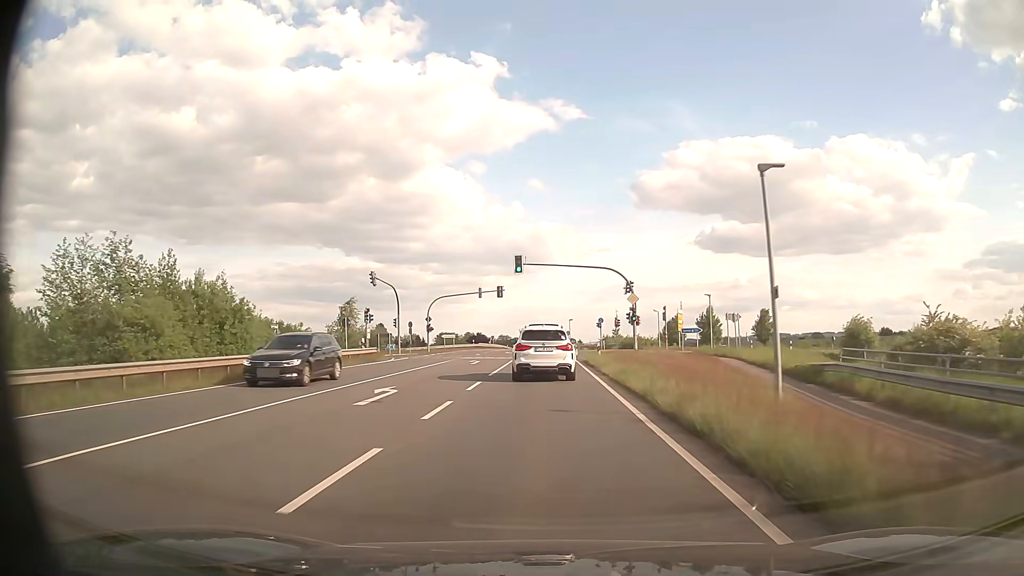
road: secondary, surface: asphalt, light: Day
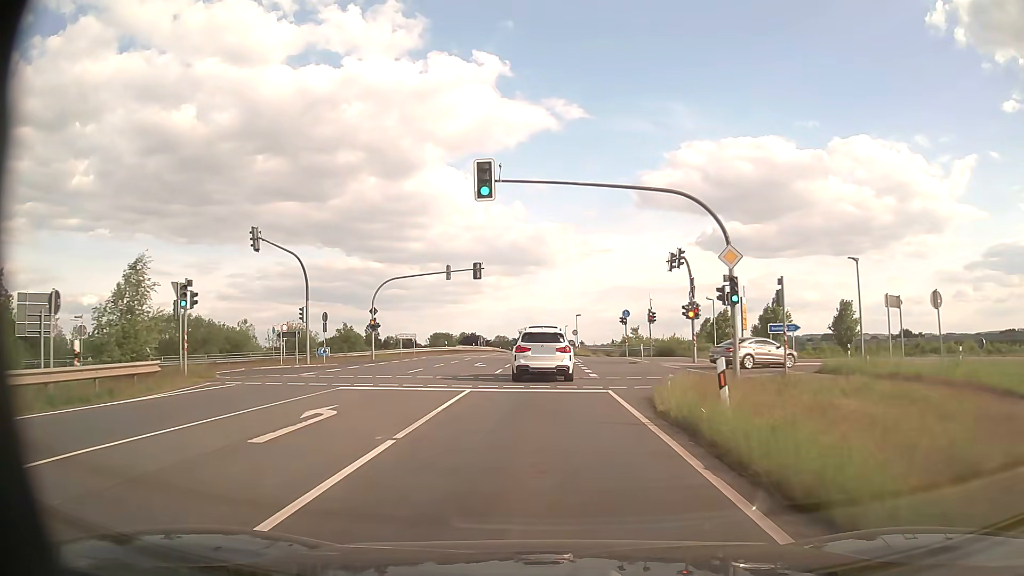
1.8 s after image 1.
(0.0, +25.2) m; 0°
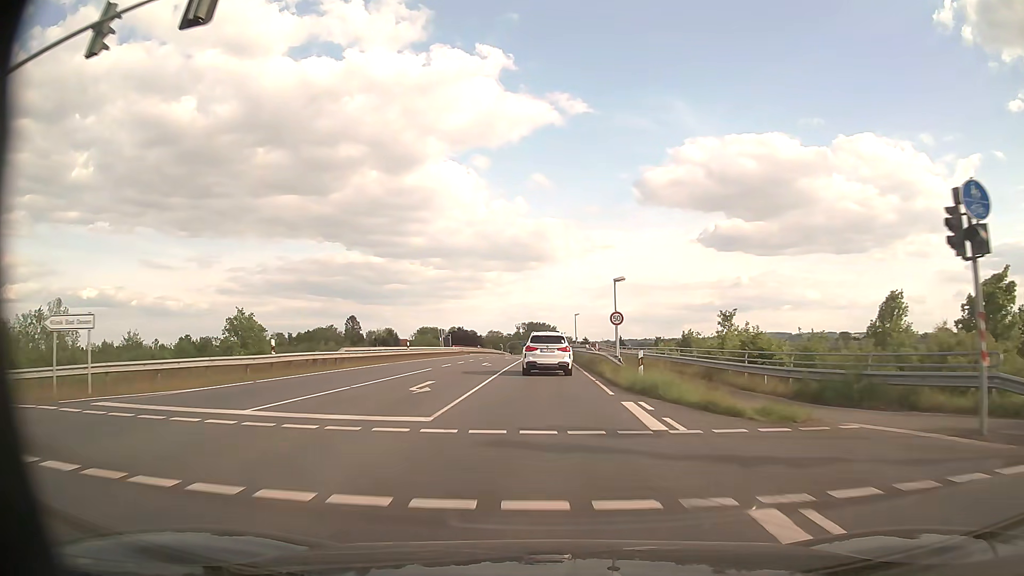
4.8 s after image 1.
(-0.1, +44.7) m; 0°
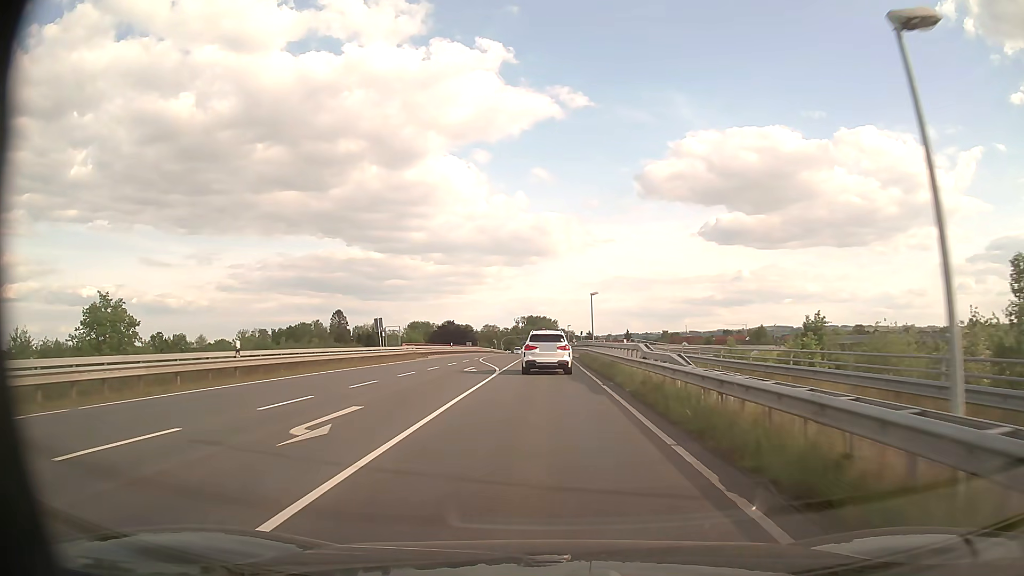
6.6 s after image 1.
(-0.1, +28.7) m; 0°
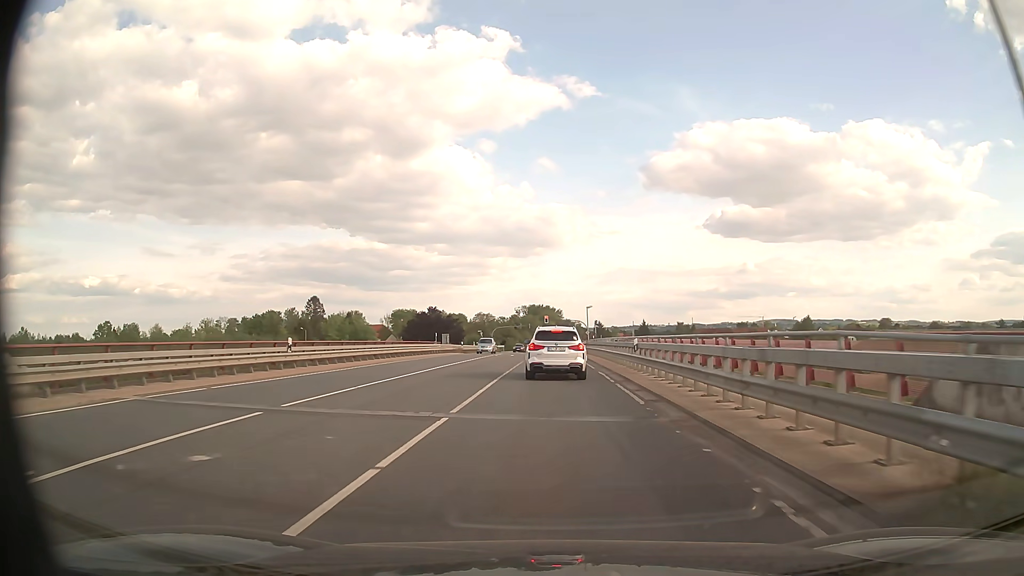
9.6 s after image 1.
(-0.1, +45.8) m; 0°
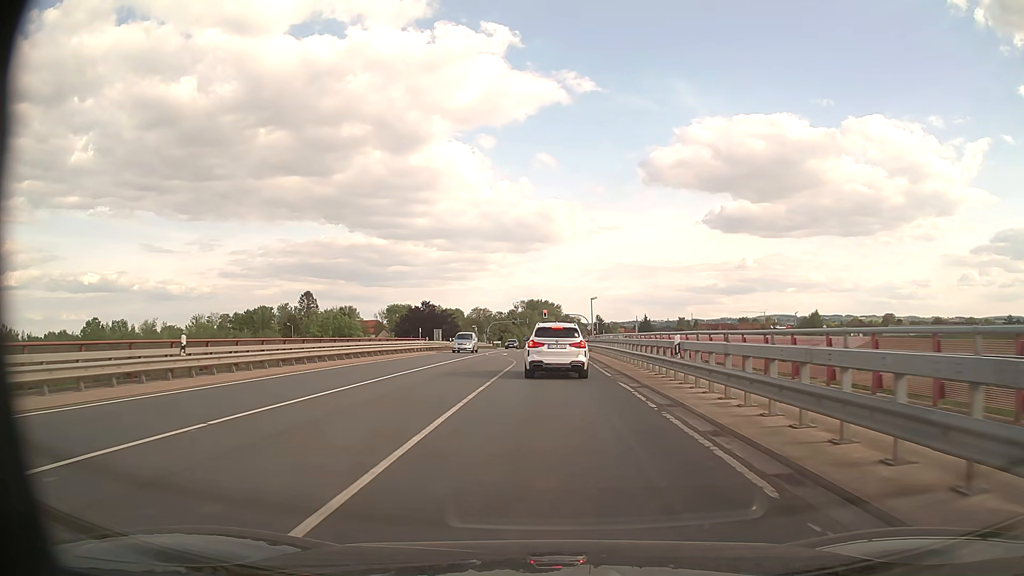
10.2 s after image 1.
(0.0, +8.0) m; 0°
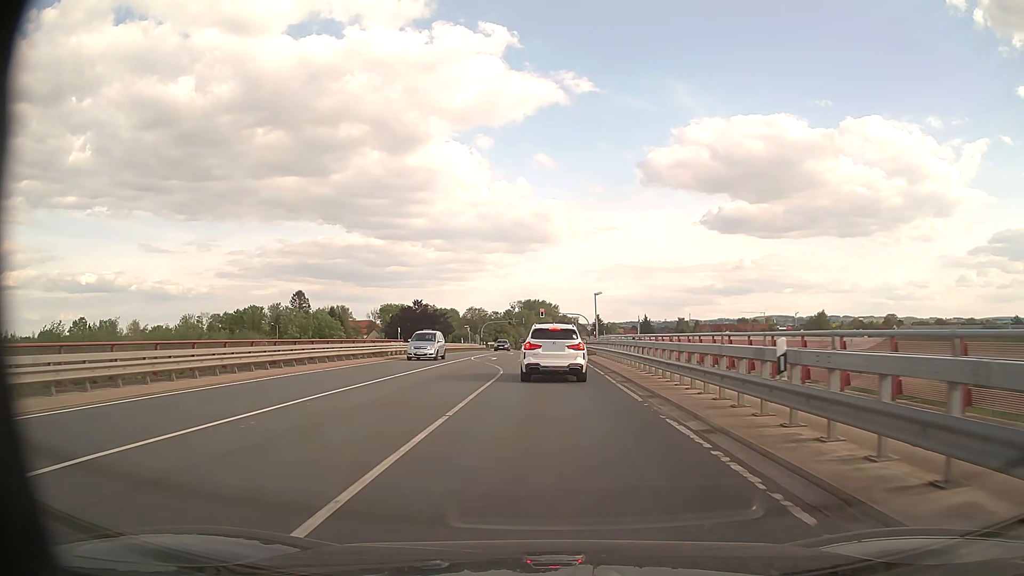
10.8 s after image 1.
(0.0, +7.6) m; 0°
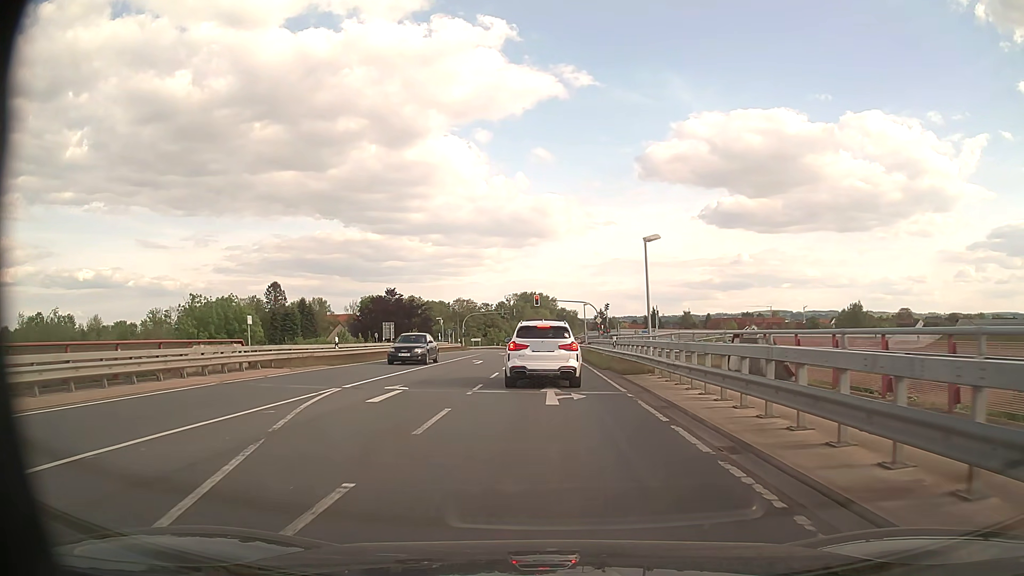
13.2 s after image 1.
(+0.2, +27.0) m; 0°
(0, +10) (0, +20) (0, +30) (0, +40) (0, +50) (0, +60) (0, +70) (0, +80) (+3, +89) (+11, +96) m
